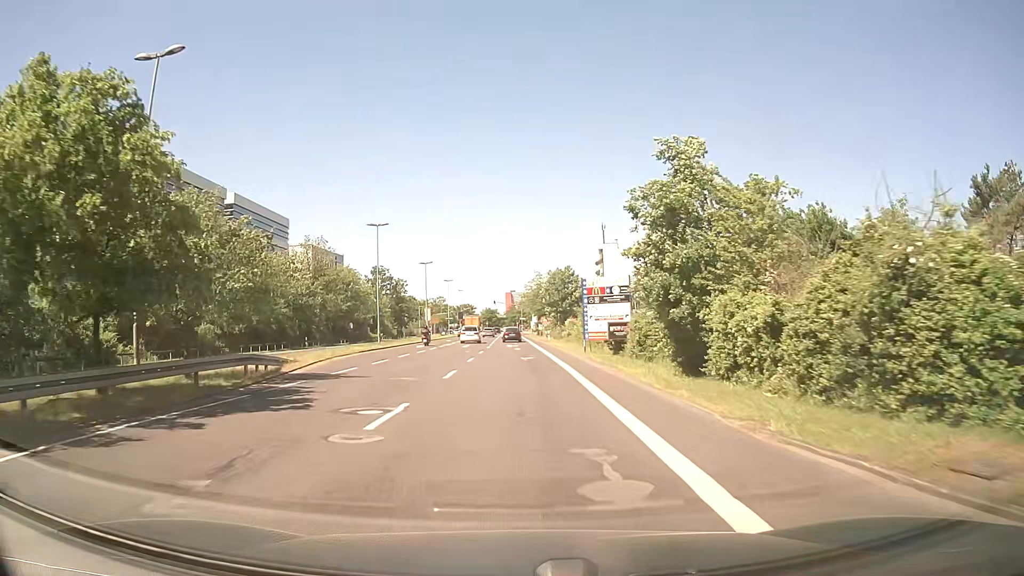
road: secondary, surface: asphalt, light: Day
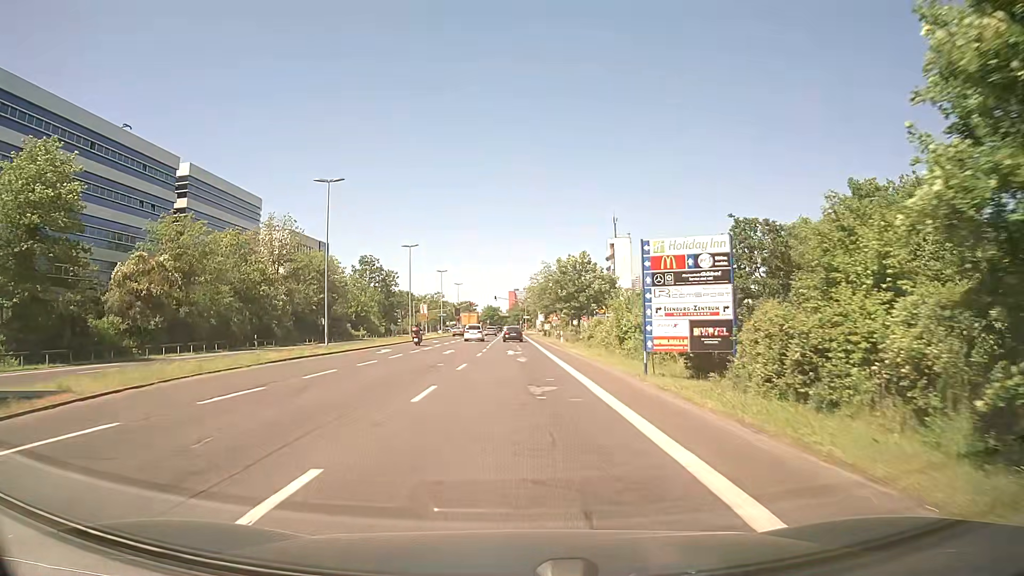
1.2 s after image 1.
(0.0, +15.2) m; 0°
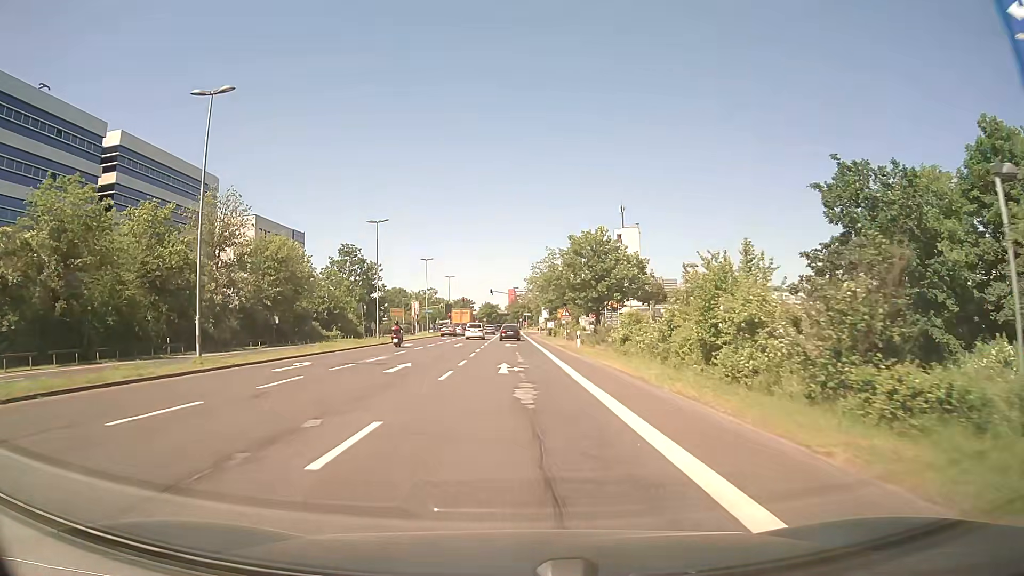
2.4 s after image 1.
(+0.1, +15.3) m; 0°
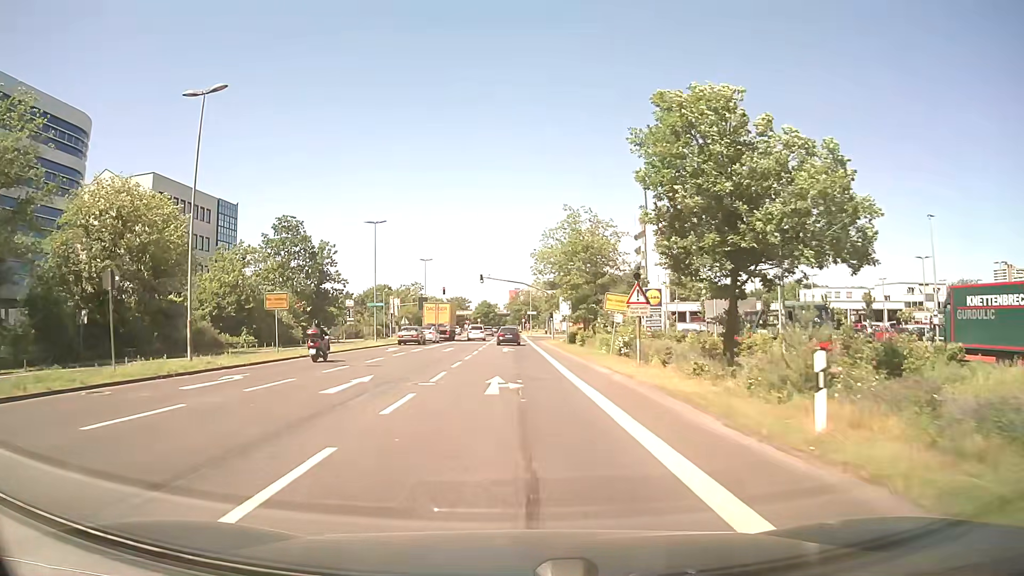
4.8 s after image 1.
(-0.2, +30.9) m; 0°
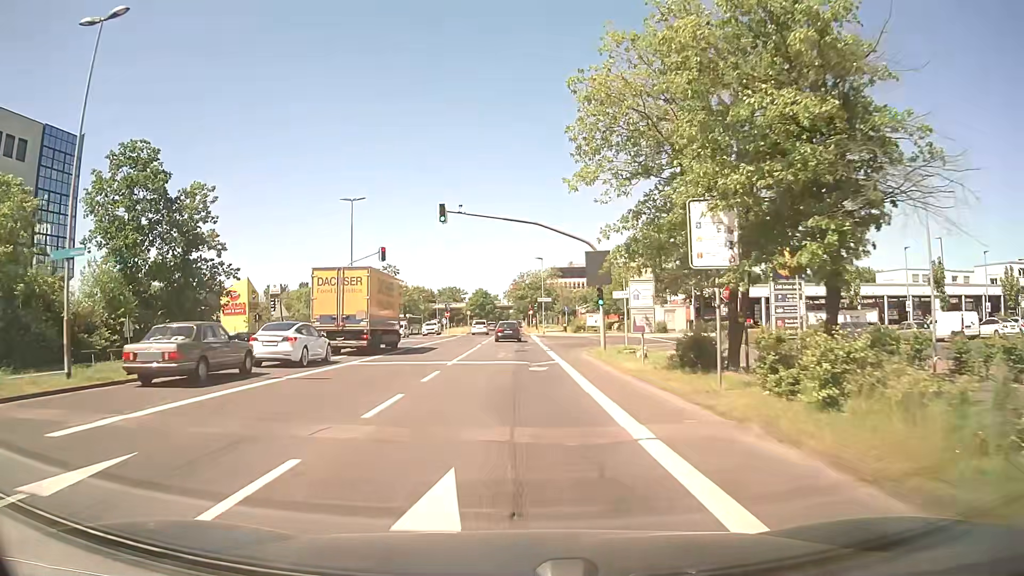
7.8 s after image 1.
(-0.2, +37.1) m; 0°
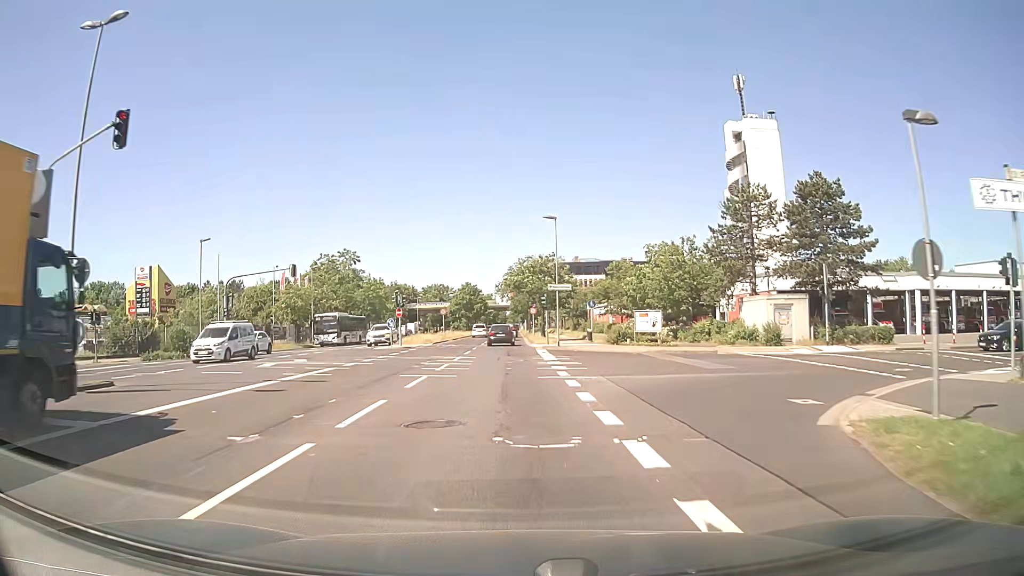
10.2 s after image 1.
(-0.2, +28.8) m; -1°
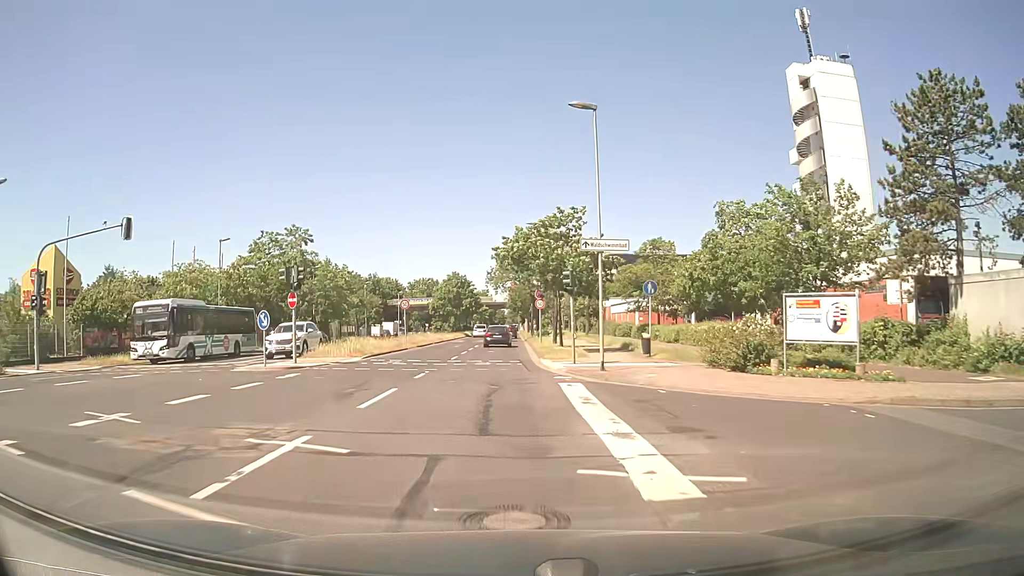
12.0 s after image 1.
(+0.1, +21.7) m; 0°
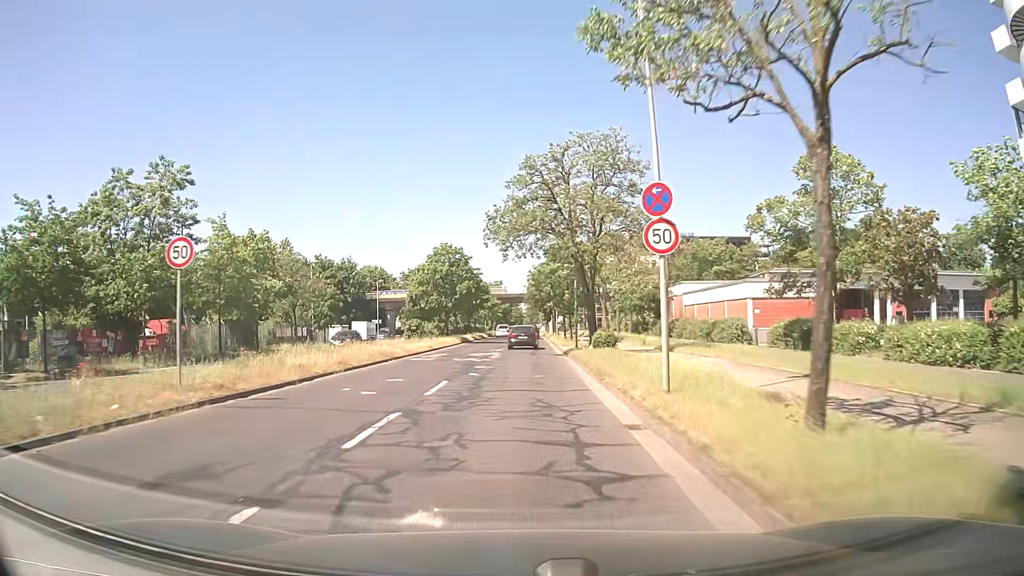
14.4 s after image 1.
(-0.7, +31.6) m; -1°
(0, +10) (0, +20) (0, +30) (0, +40) (0, +50) (+1, +60) (+1, +70) (+1, +80) (+1, +90) (+2, +100) m
